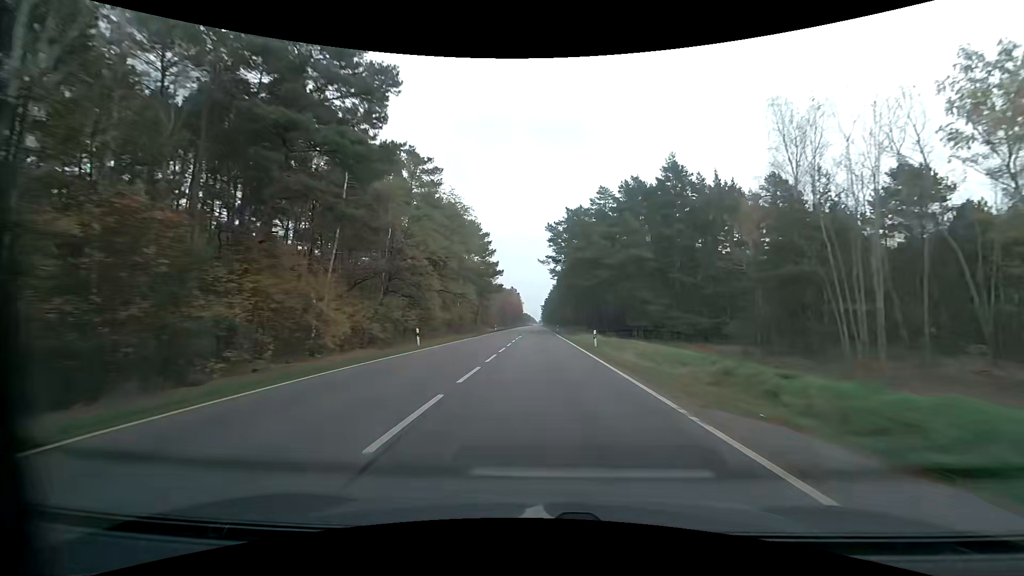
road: primary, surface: asphalt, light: Day
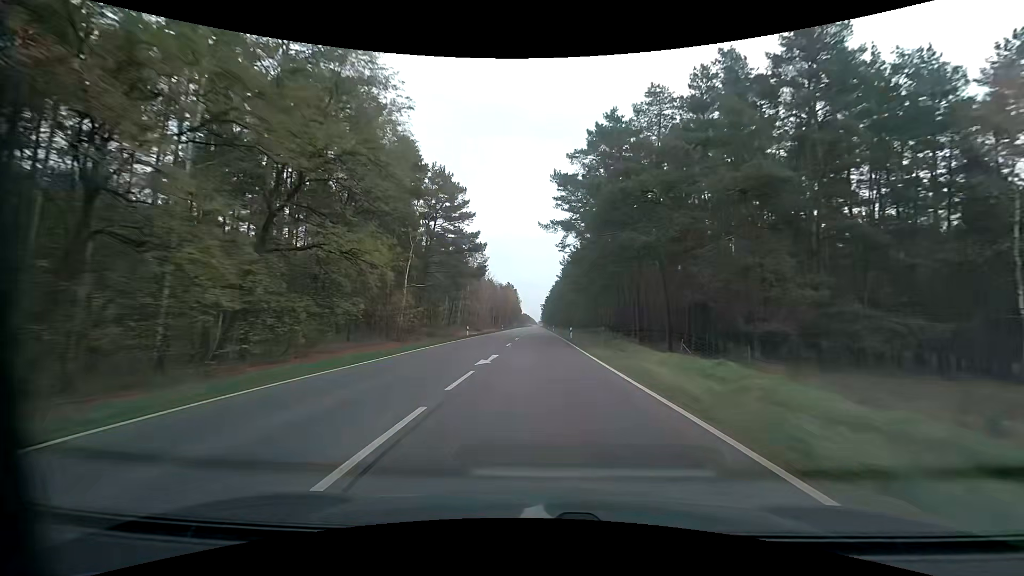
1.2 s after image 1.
(+0.1, +31.5) m; 0°
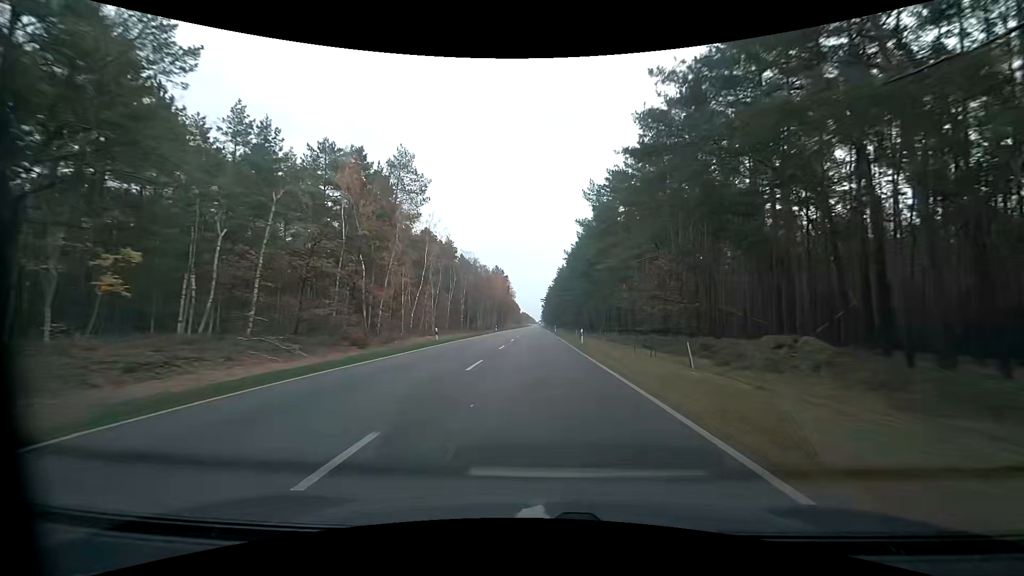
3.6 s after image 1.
(0.0, +62.9) m; 0°
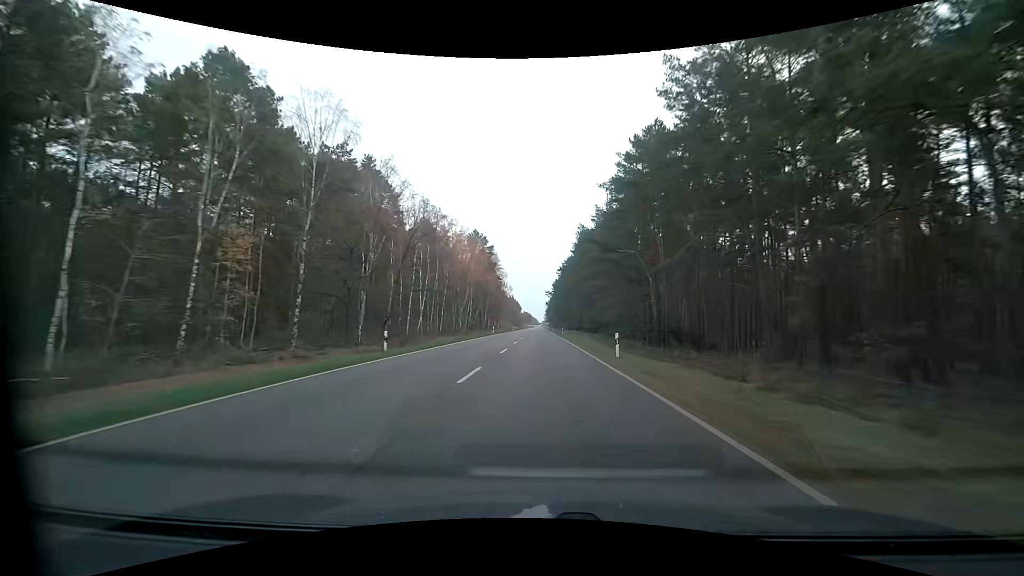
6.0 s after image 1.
(-0.1, +63.0) m; 0°
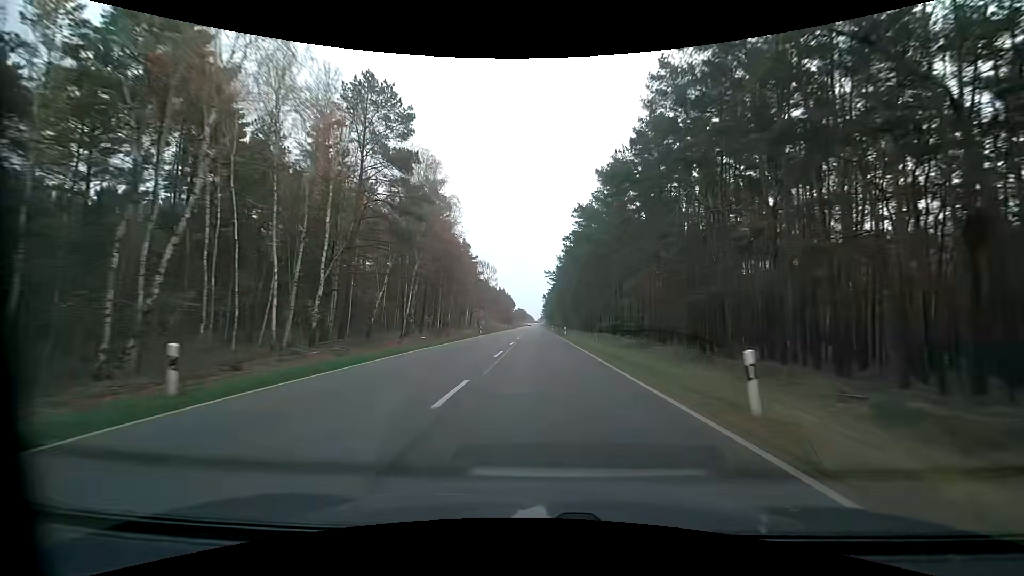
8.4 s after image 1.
(+0.3, +63.1) m; 0°
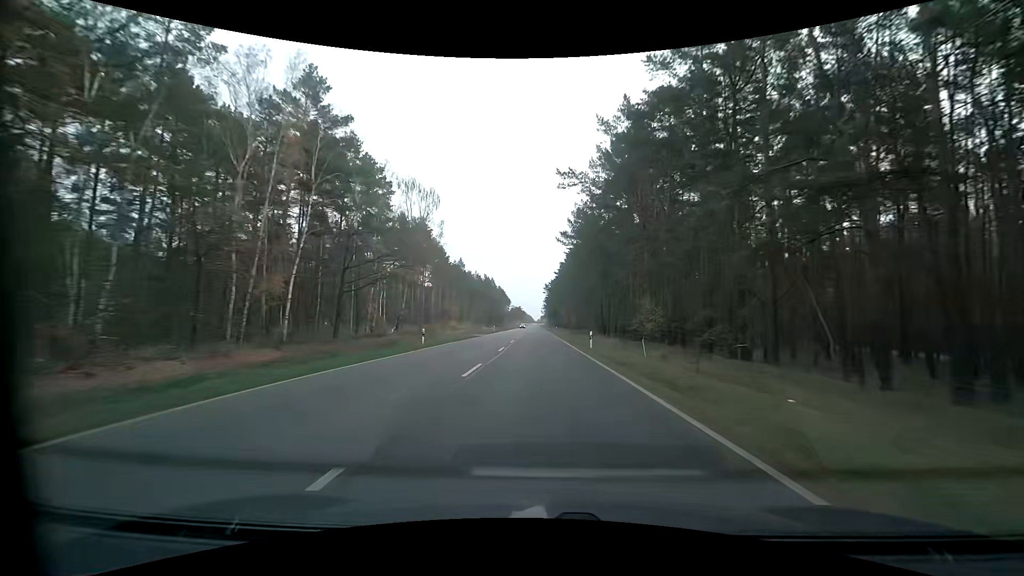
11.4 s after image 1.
(+0.2, +79.1) m; 0°
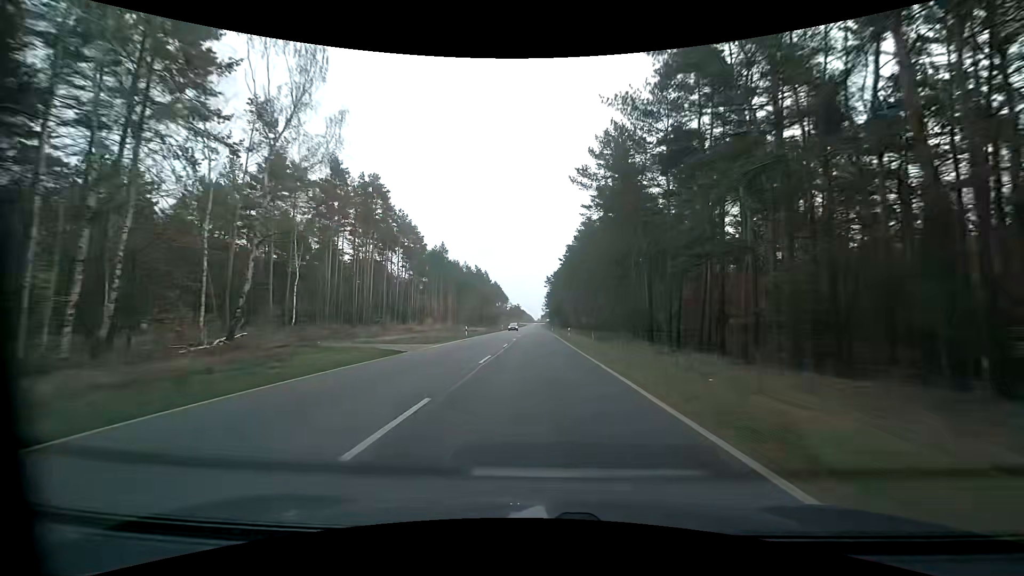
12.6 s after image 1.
(0.0, +31.7) m; 0°
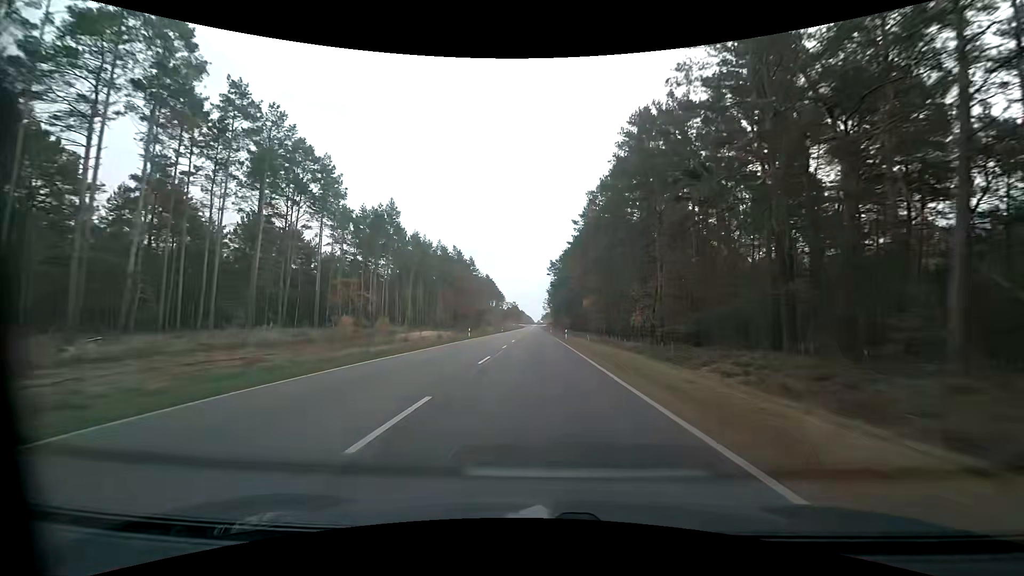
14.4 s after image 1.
(+0.3, +47.6) m; 0°
(0, +10) (0, +20) (0, +30) (0, +40) (0, +50) (0, +60) (0, +70) (0, +80) (0, +90) (0, +100) m
